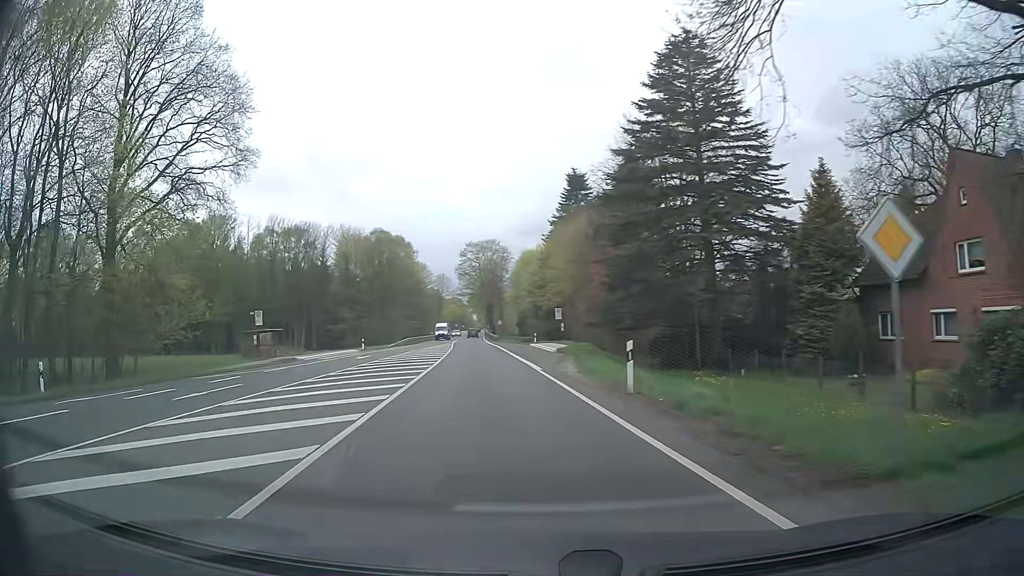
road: primary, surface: asphalt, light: Day
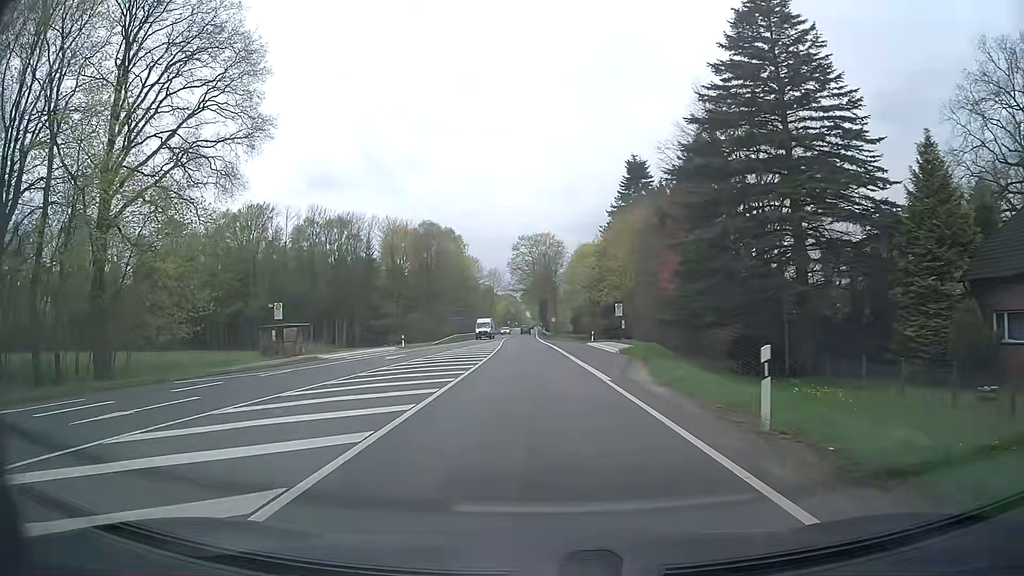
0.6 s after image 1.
(-0.3, +6.1) m; -4°
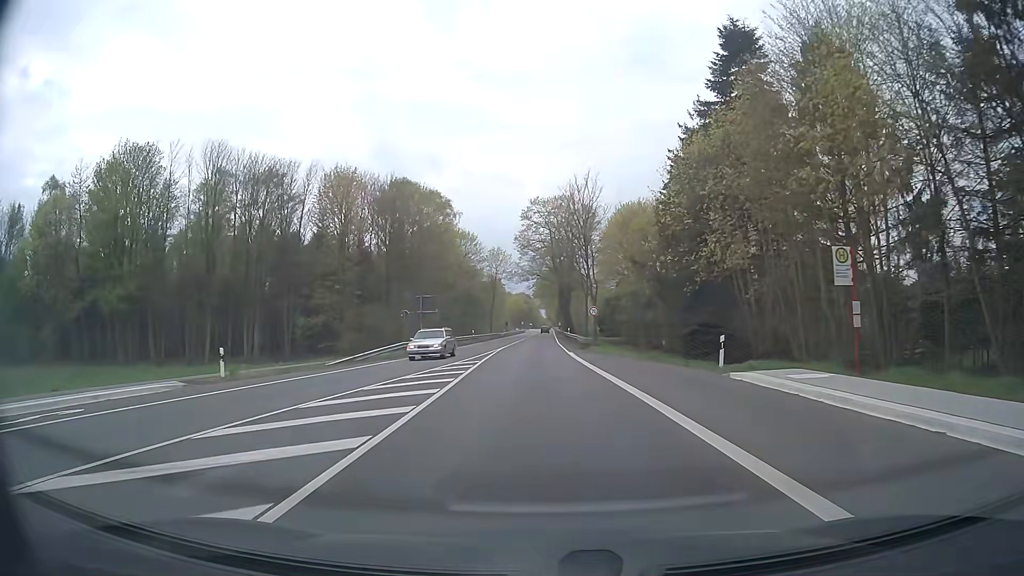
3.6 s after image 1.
(-1.2, +40.1) m; -2°
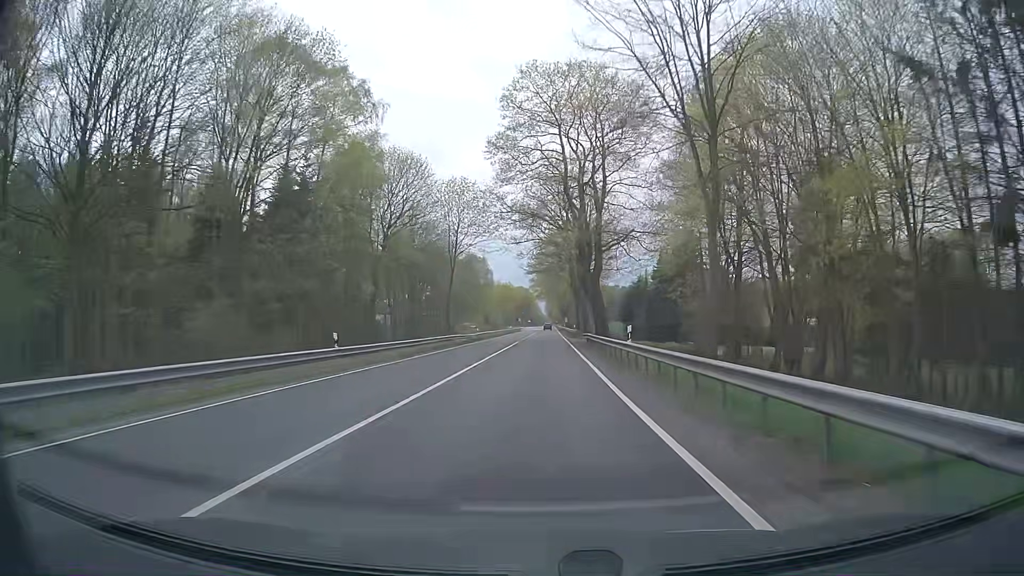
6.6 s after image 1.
(0.0, +49.8) m; 0°
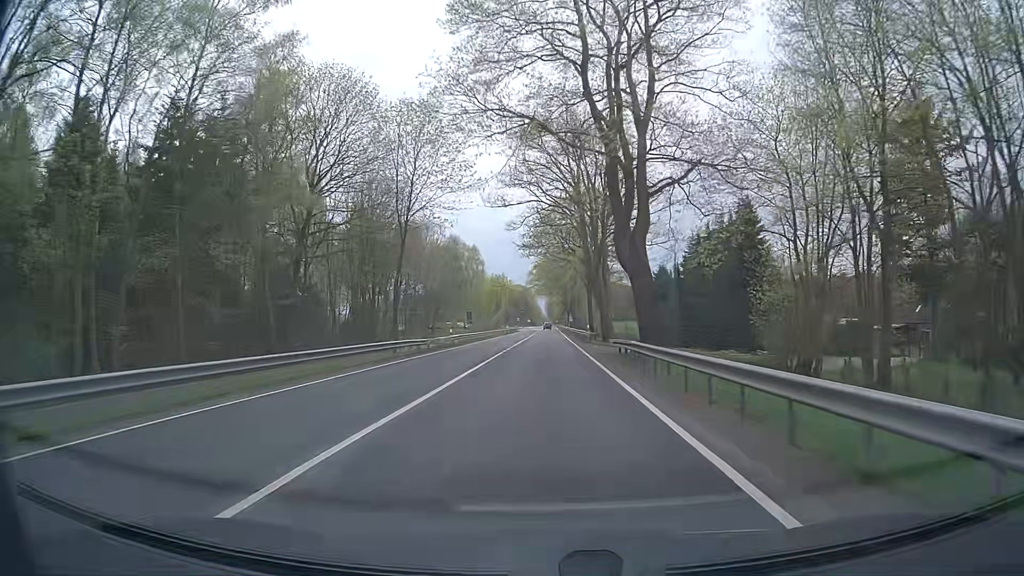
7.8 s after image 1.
(-0.1, +20.8) m; -1°
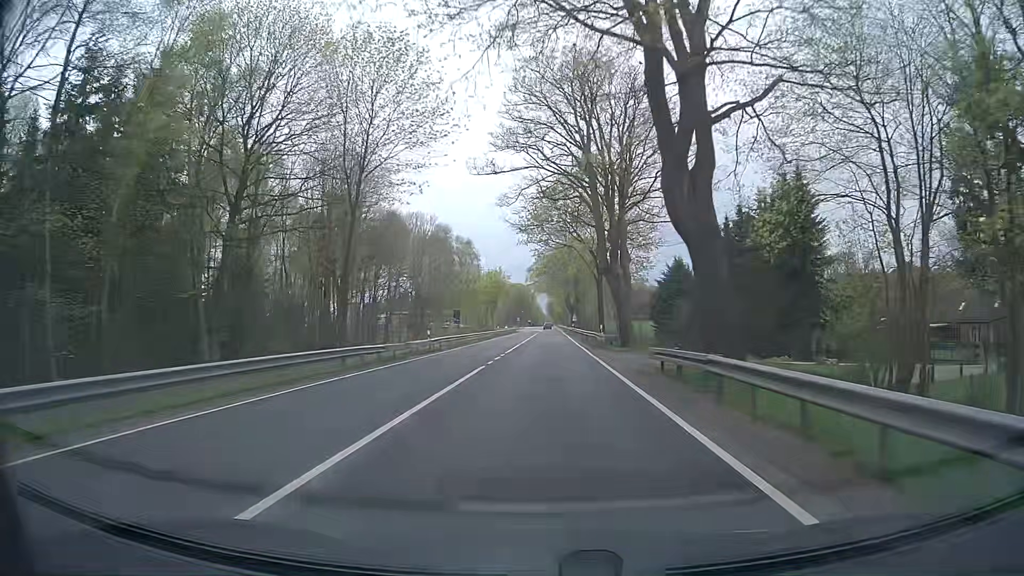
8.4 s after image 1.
(0.0, +10.2) m; 0°
